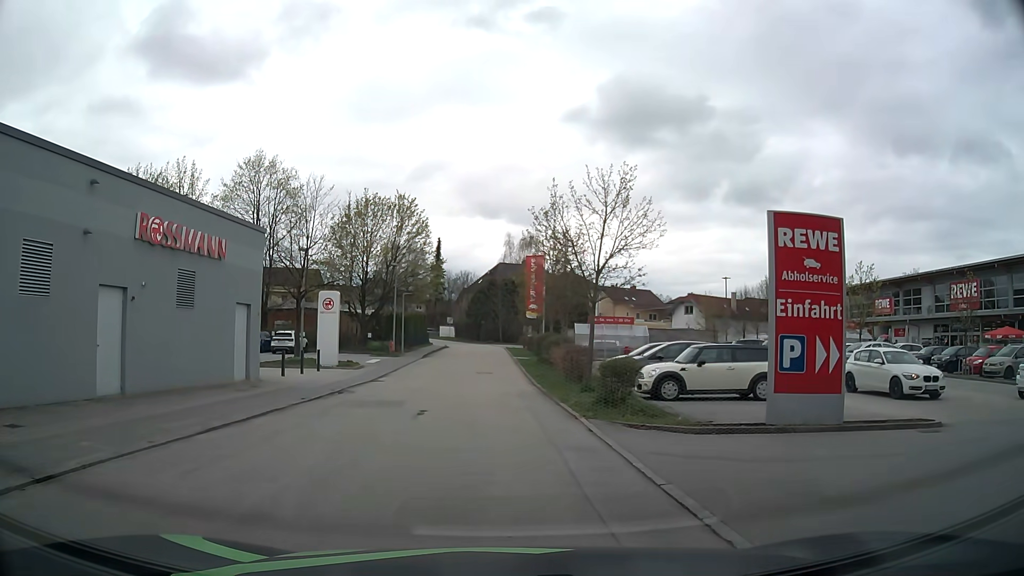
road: residential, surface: asphalt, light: Day
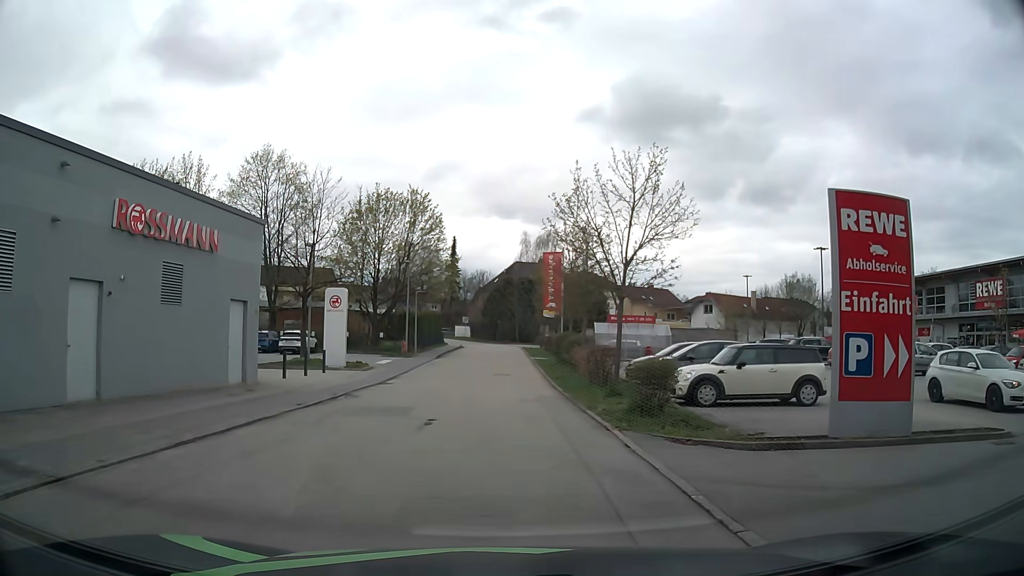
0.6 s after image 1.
(0.0, +1.8) m; -1°
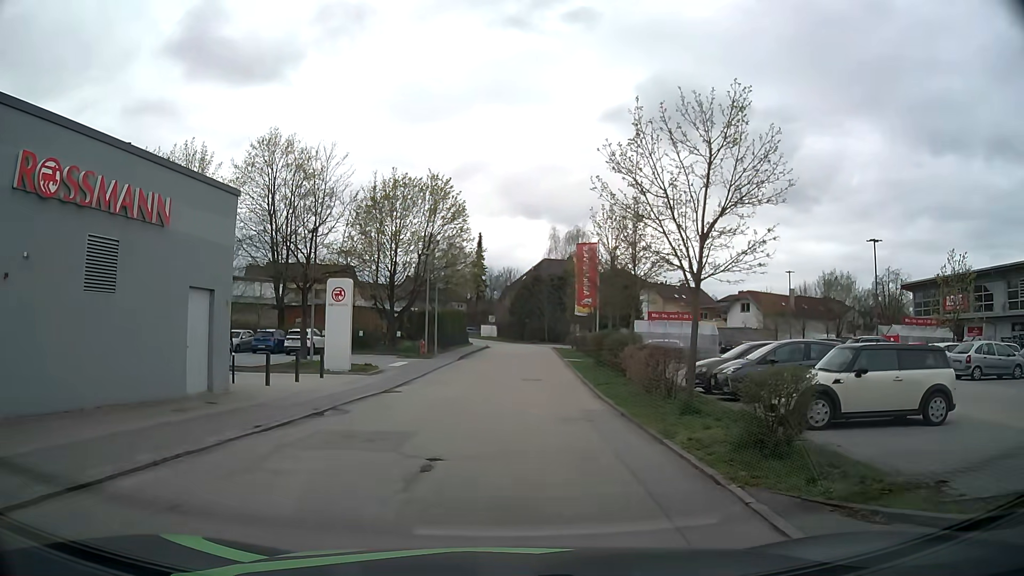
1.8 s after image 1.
(-0.1, +4.5) m; -1°
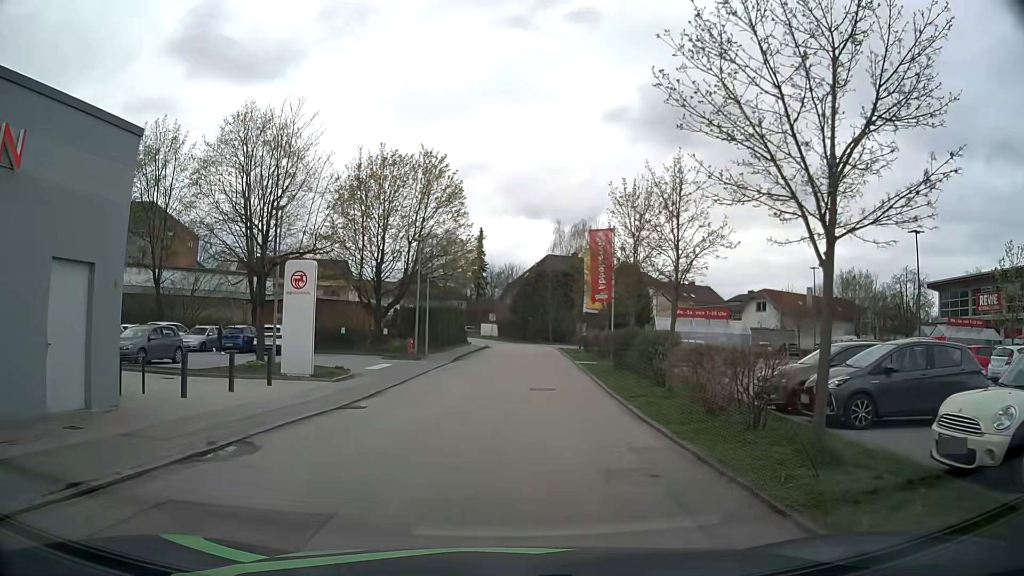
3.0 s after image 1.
(-0.1, +5.4) m; 0°
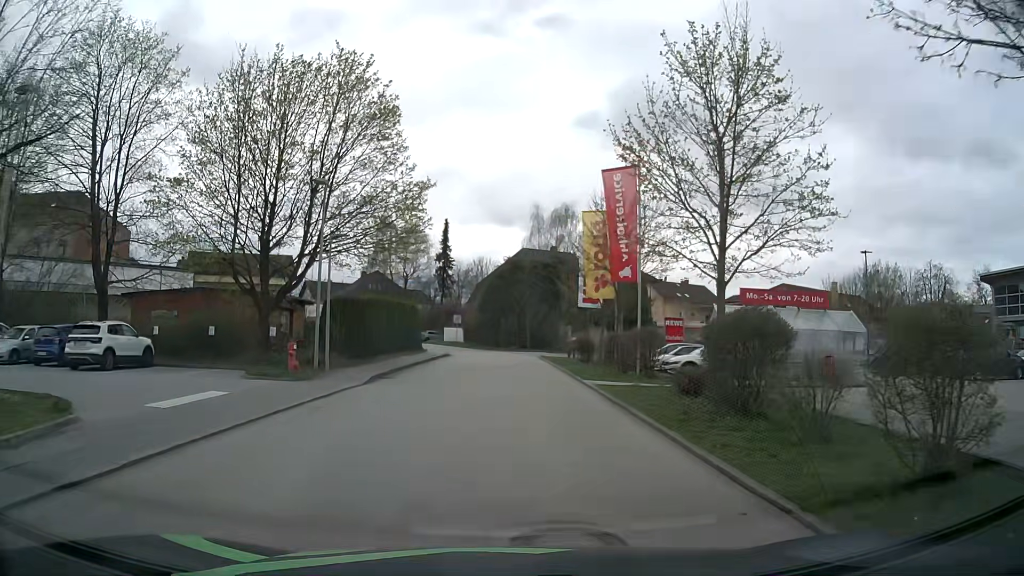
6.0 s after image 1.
(+0.2, +14.7) m; +1°
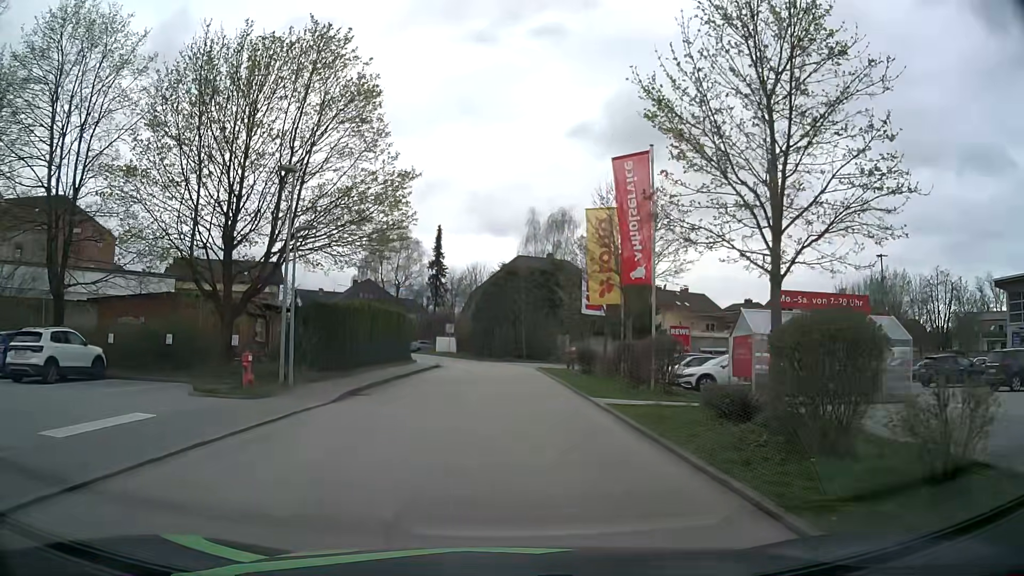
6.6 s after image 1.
(0.0, +3.1) m; 0°
(0, +10) (0, +20) (0, +30) (0, +40) (-1, +50) (-4, +60) (-8, +69) (-13, +78) (-17, +86) (-23, +95) m
